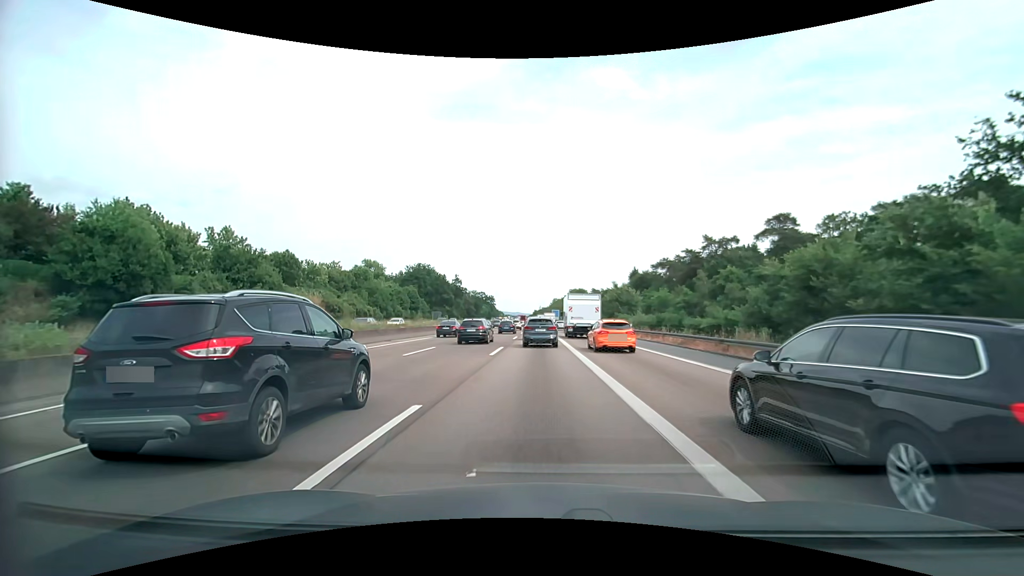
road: motorway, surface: asphalt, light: Day
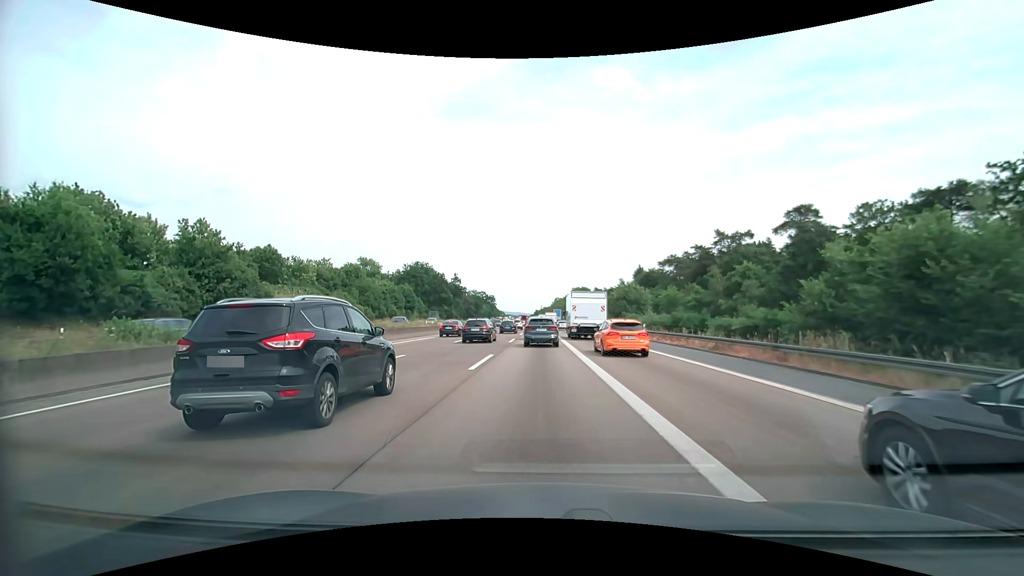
(0.0, +6.1) m; -1°
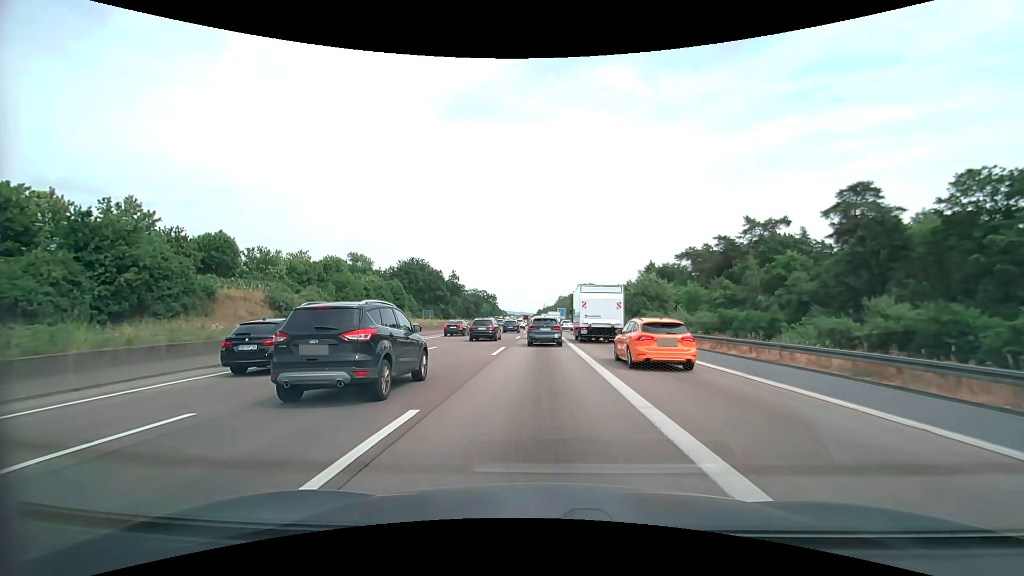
(0.0, +12.5) m; 0°
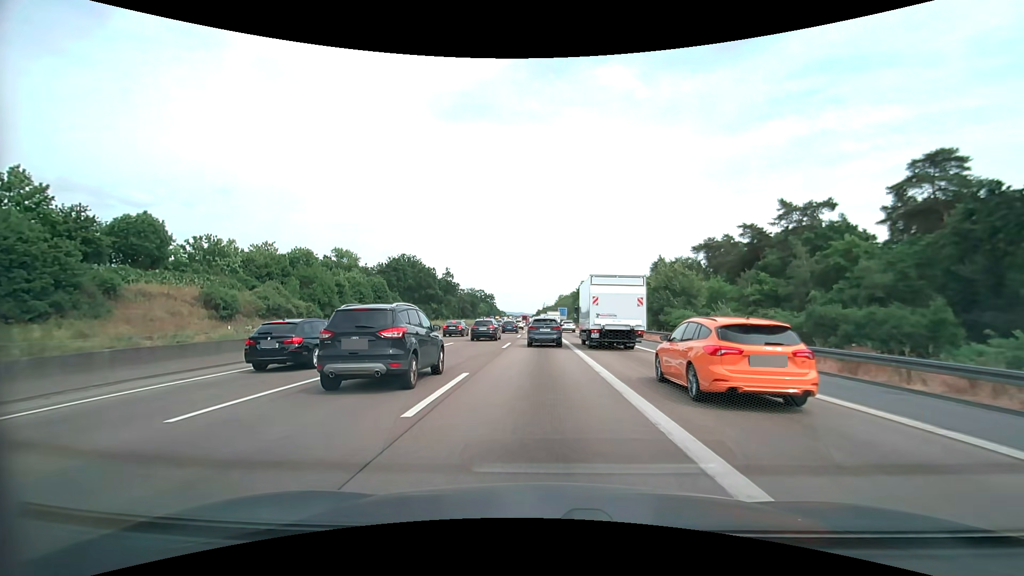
(0.0, +12.5) m; 0°
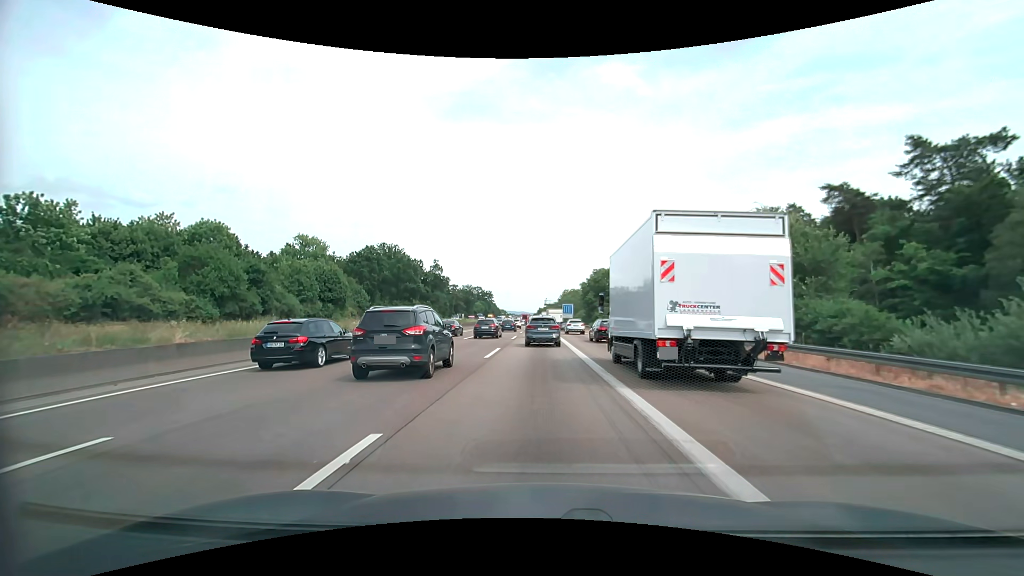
(0.0, +24.9) m; 0°
(0, +10) (0, +20) (0, +30) (0, +40) (0, +50) (0, +60) (0, +70) (-1, +80) (-1, +90) (-1, +100) m
